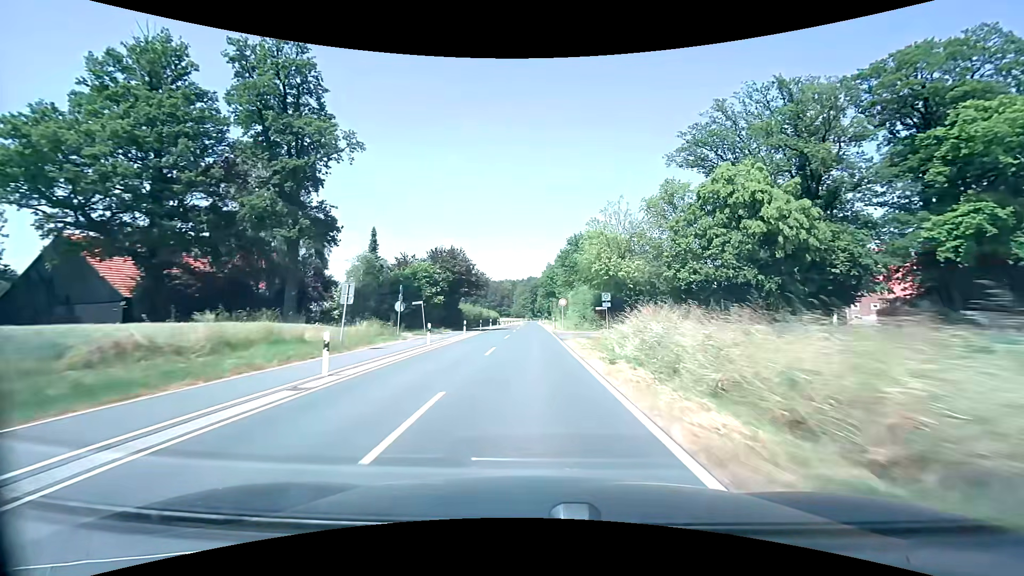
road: tertiary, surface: asphalt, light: Day
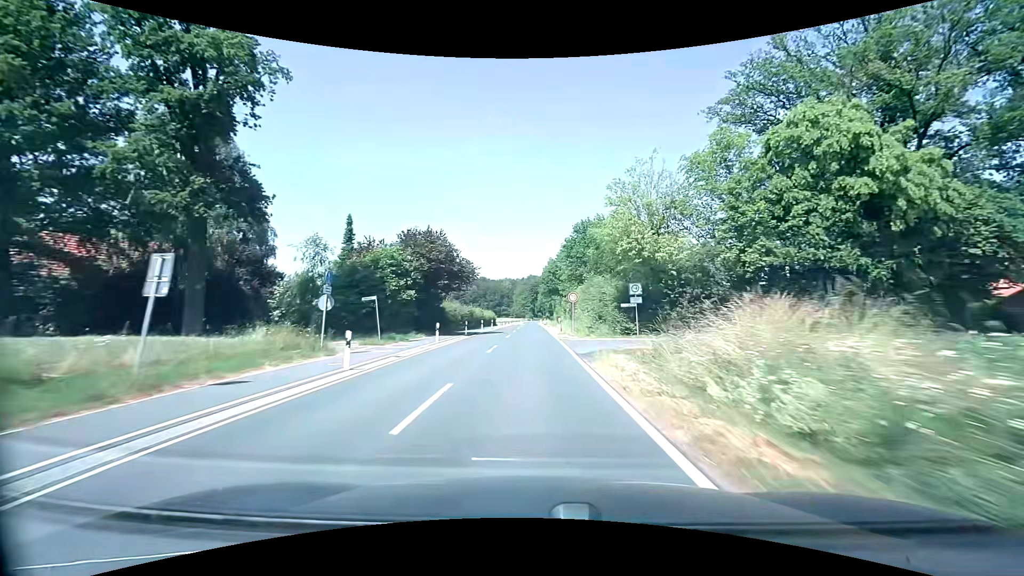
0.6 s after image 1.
(0.0, +10.9) m; 0°
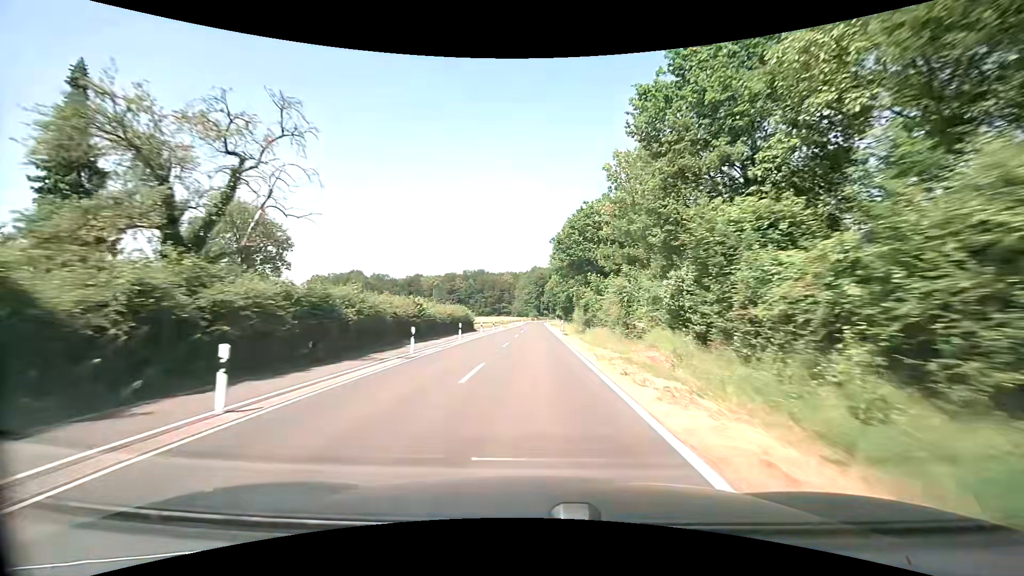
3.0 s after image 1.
(-0.3, +43.7) m; -1°
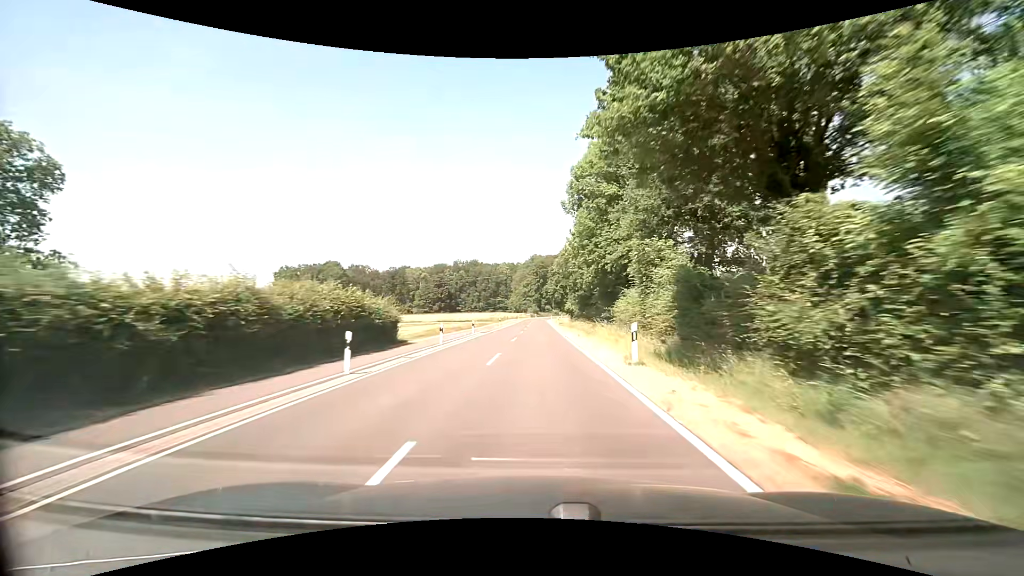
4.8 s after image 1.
(-0.1, +32.7) m; 0°
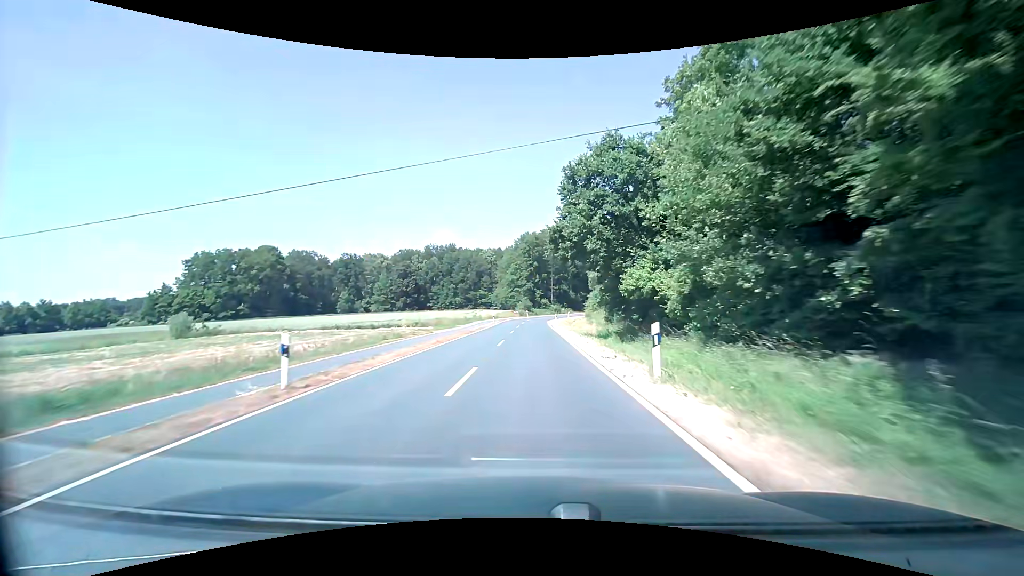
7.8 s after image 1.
(+0.3, +53.0) m; +1°
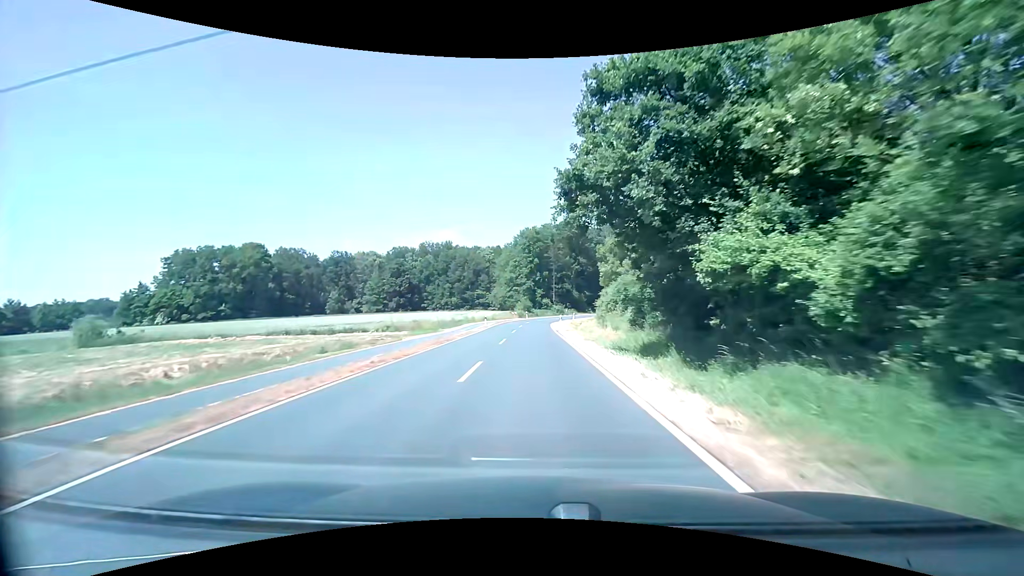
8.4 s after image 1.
(0.0, +10.3) m; 0°
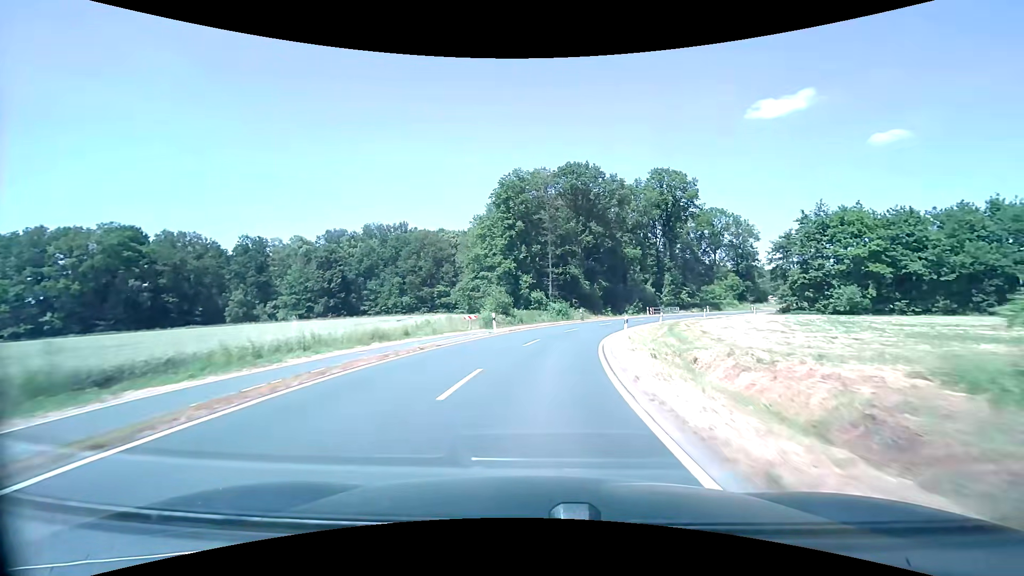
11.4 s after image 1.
(-0.2, +50.0) m; +1°
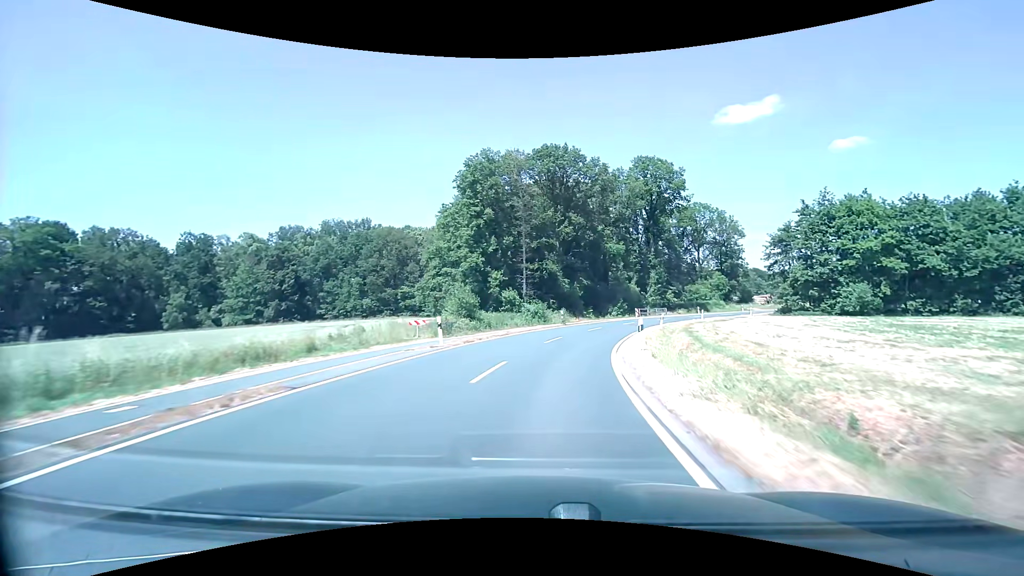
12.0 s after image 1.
(+0.2, +9.7) m; +3°
(0, +10) (+1, +20) (+4, +30) (+7, +39) (+11, +48) (+16, +57) (+21, +65) (+27, +73) (+34, +81) (+40, +89) m
